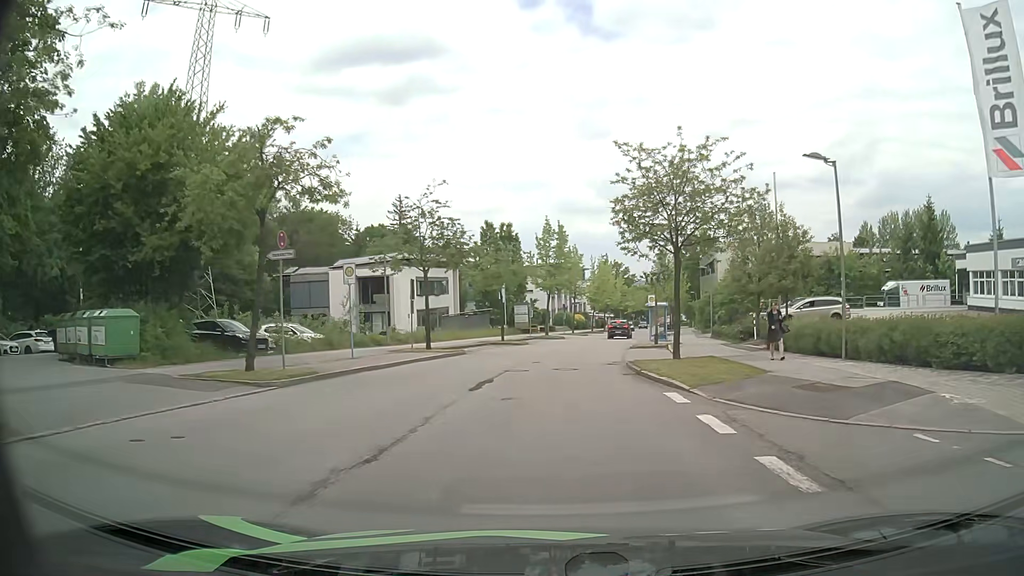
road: residential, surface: asphalt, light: Day
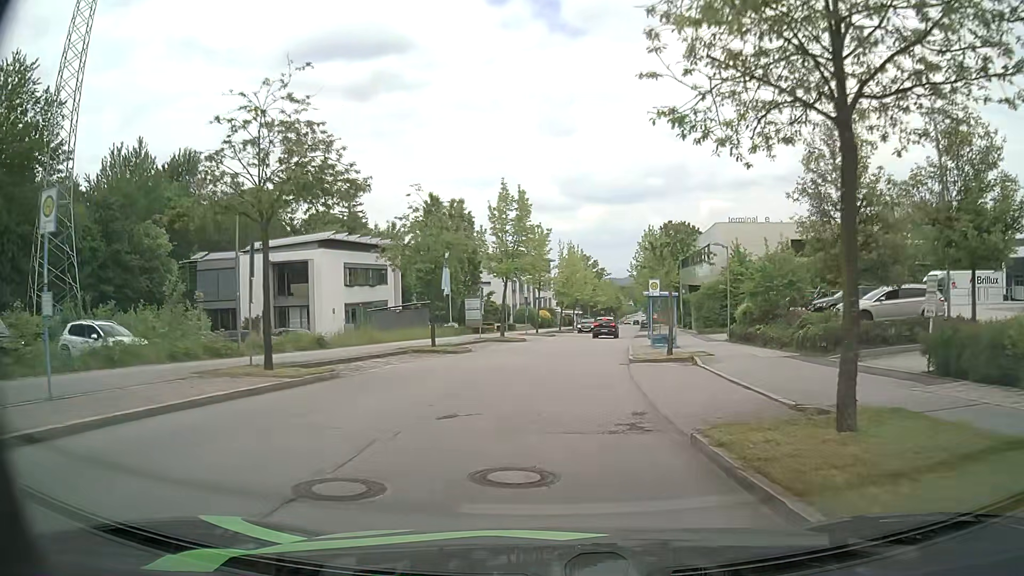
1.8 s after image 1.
(+0.4, +13.7) m; +3°
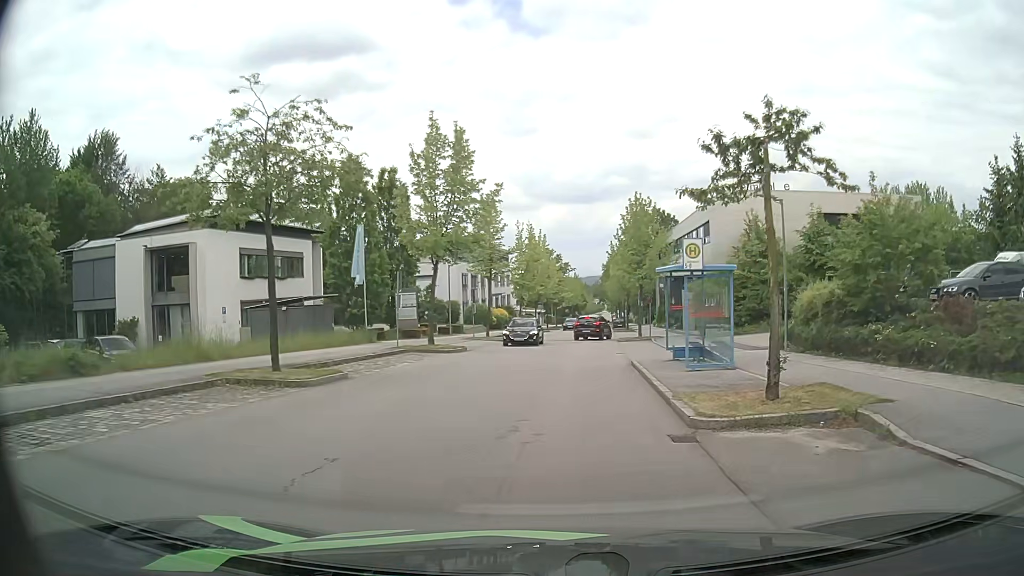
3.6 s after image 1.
(+0.4, +13.7) m; +3°
(0, +10) (+1, +20) (+2, +30) (+3, +40) (+3, +50) (+4, +60) (+5, +70) (+6, +80) (+7, +90) (+7, +100) m
